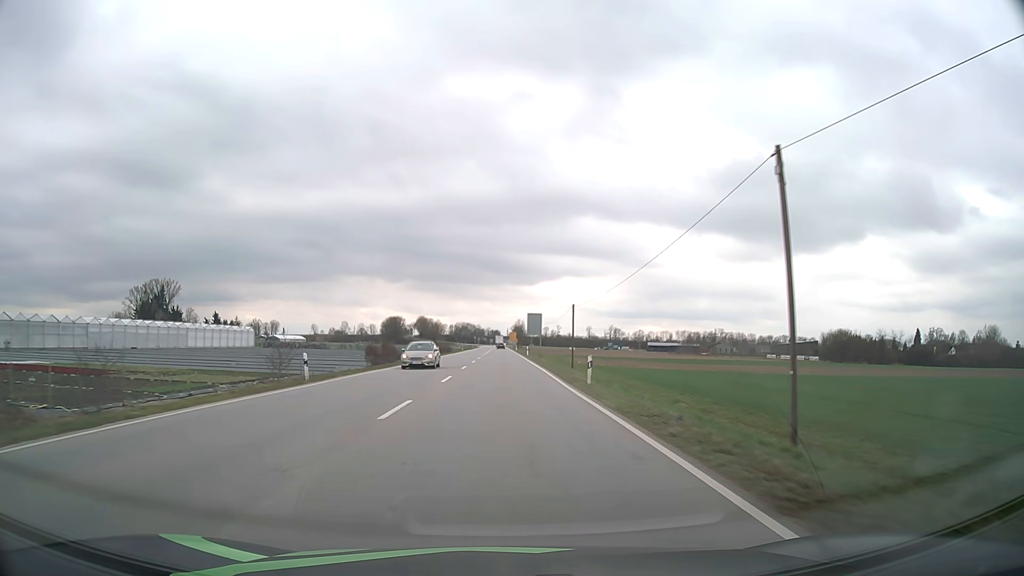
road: primary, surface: asphalt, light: Day
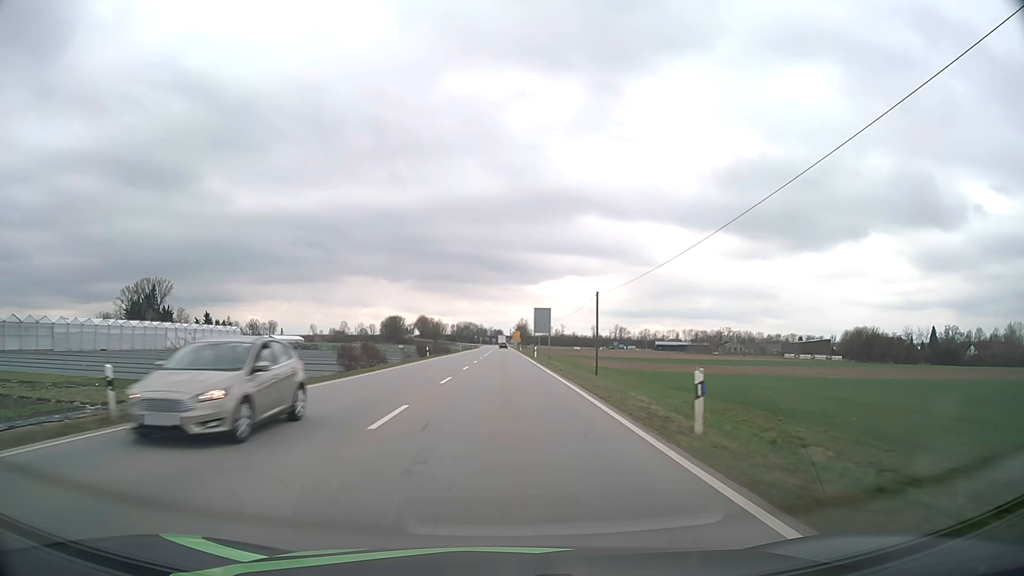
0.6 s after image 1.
(0.0, +13.1) m; 0°
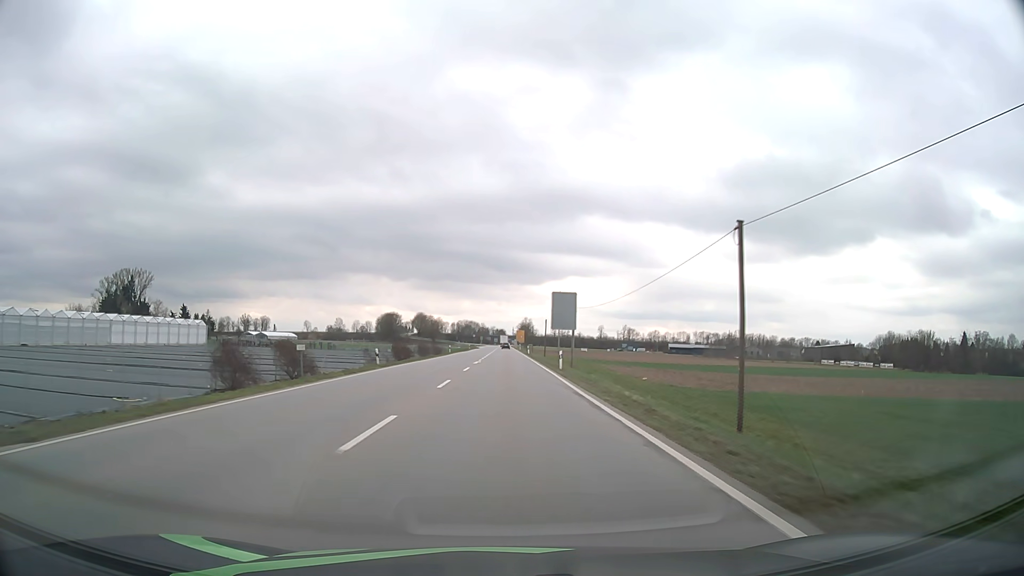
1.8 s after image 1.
(-0.1, +26.2) m; 0°
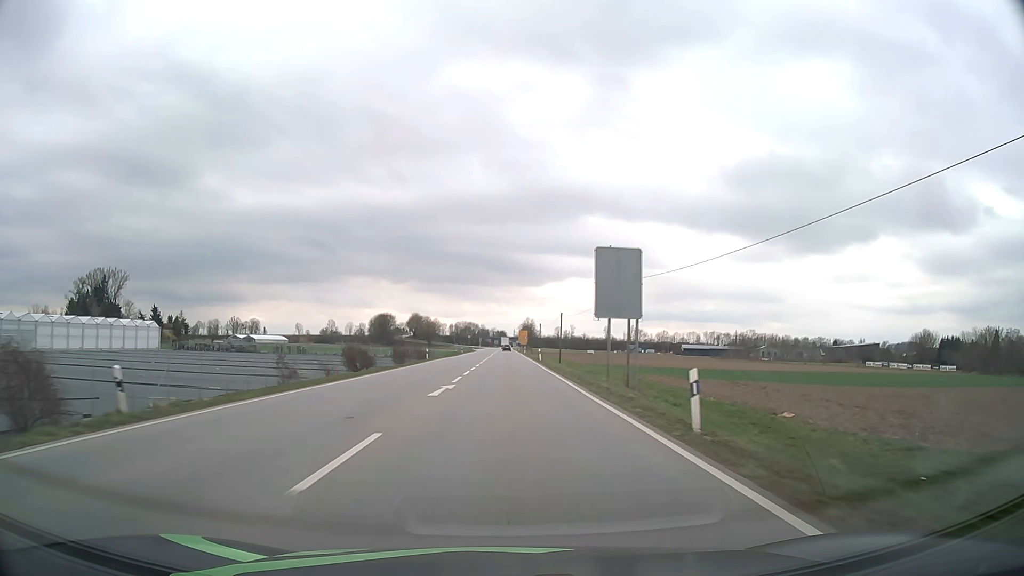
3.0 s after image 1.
(0.0, +26.2) m; 0°
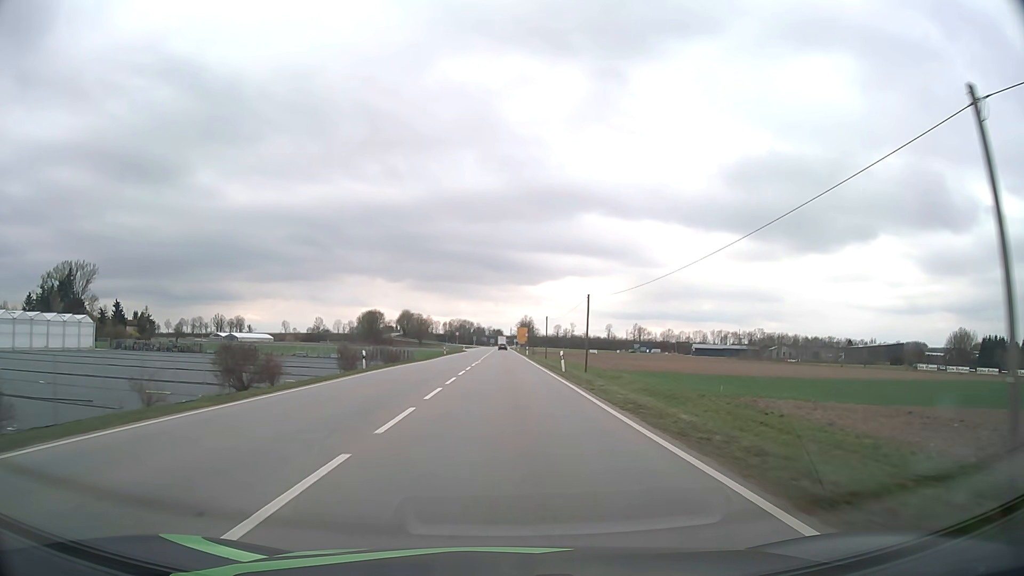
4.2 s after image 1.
(+0.1, +26.0) m; 0°
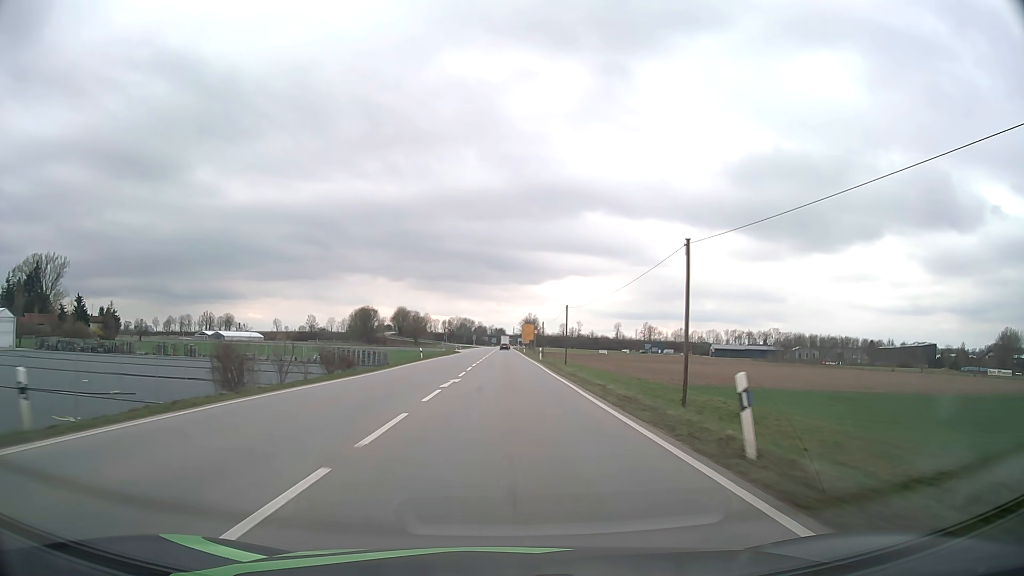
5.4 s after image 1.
(0.0, +25.9) m; 0°
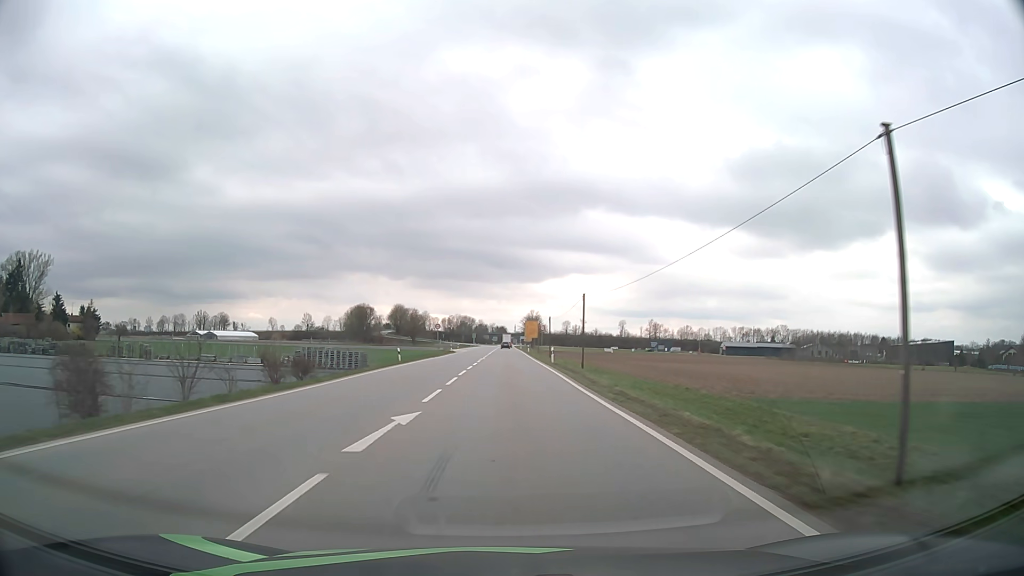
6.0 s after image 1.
(0.0, +12.9) m; 0°
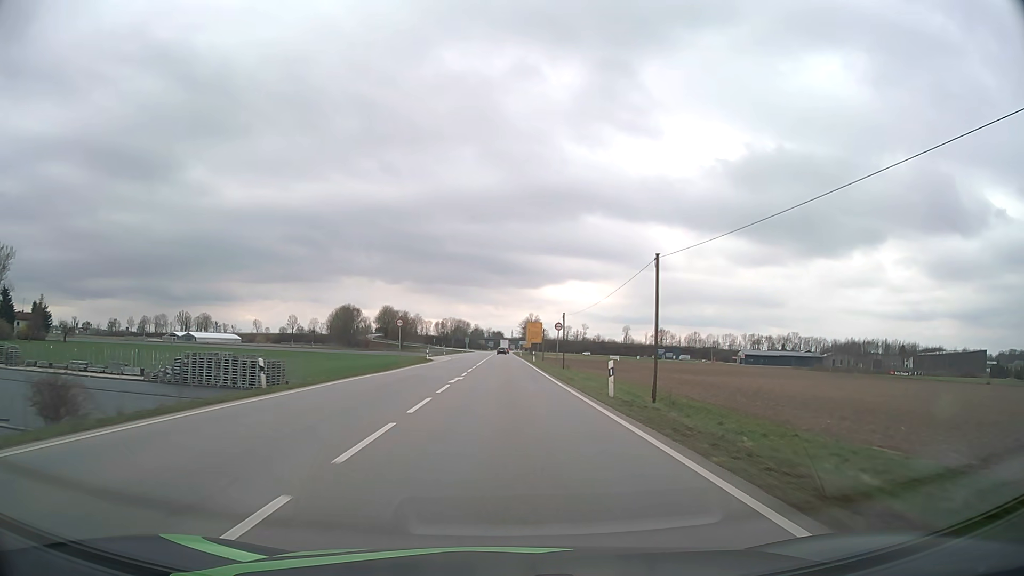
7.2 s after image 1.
(0.0, +25.7) m; 0°
(0, +10) (0, +20) (0, +30) (0, +40) (0, +50) (0, +60) (0, +70) (0, +80) (0, +90) (0, +100) m
